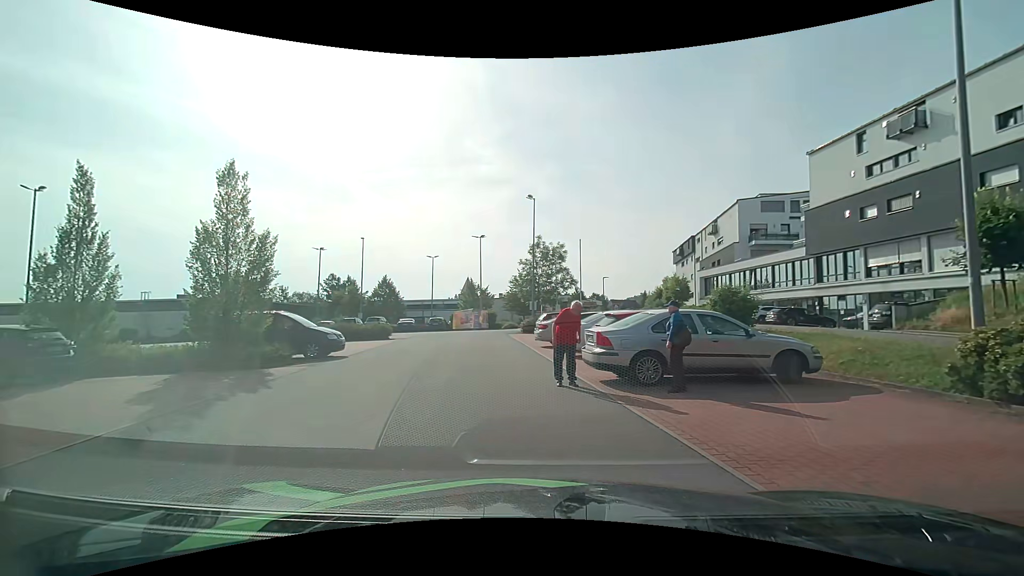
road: service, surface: asphalt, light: Day
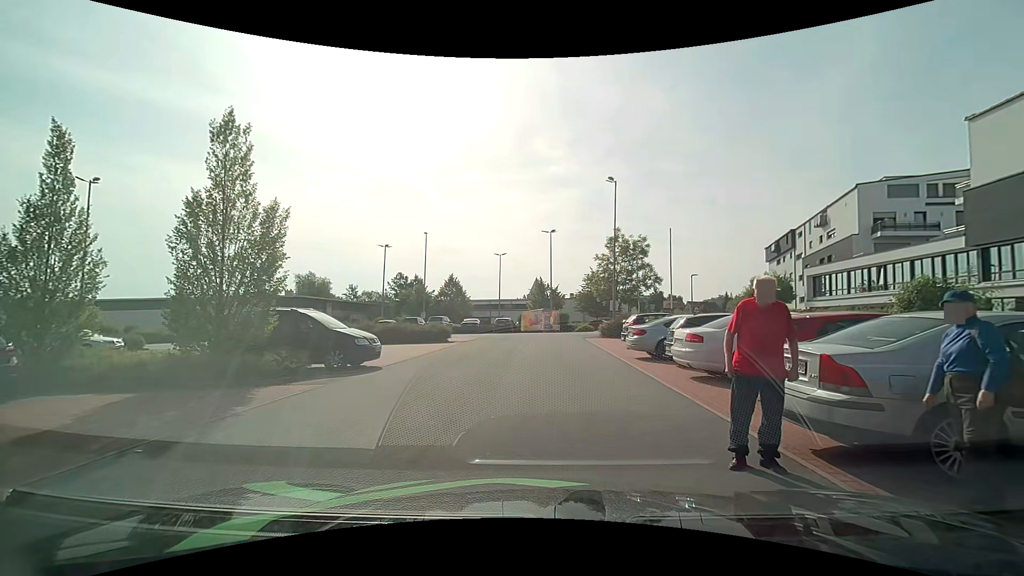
(-0.5, +4.8) m; -8°
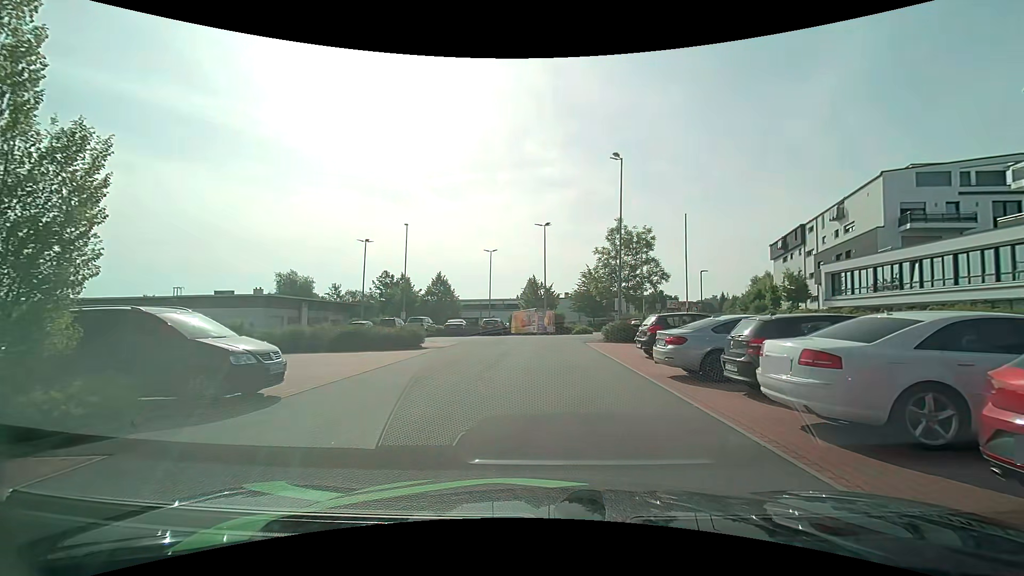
(0.0, +5.1) m; 0°
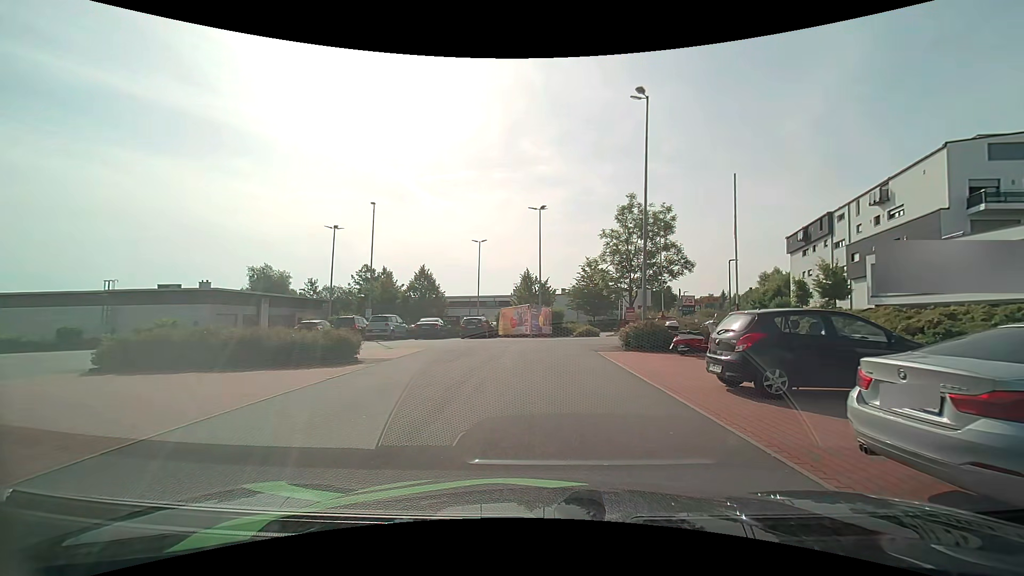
(+0.1, +7.7) m; +1°
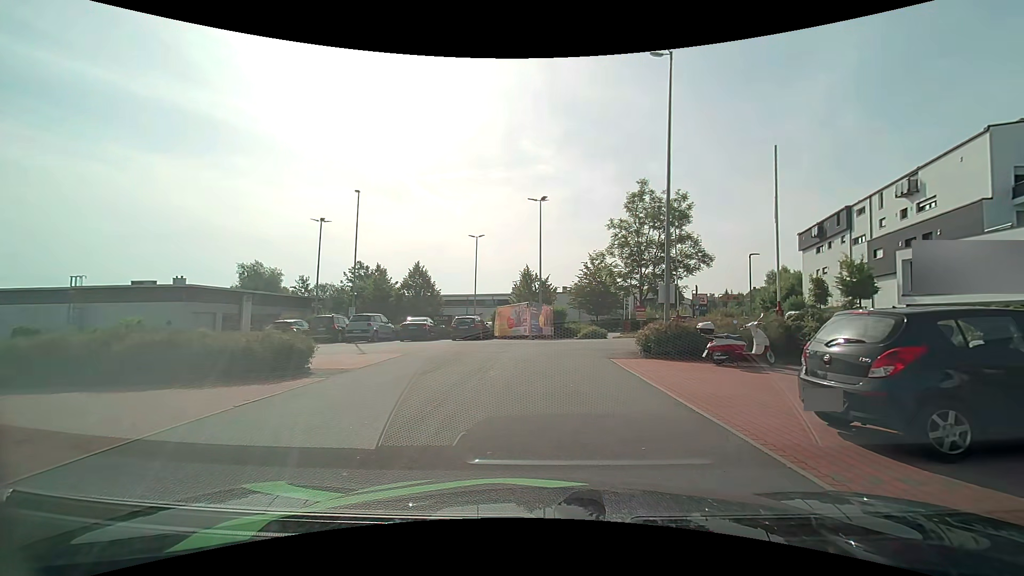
(0.0, +3.3) m; -1°
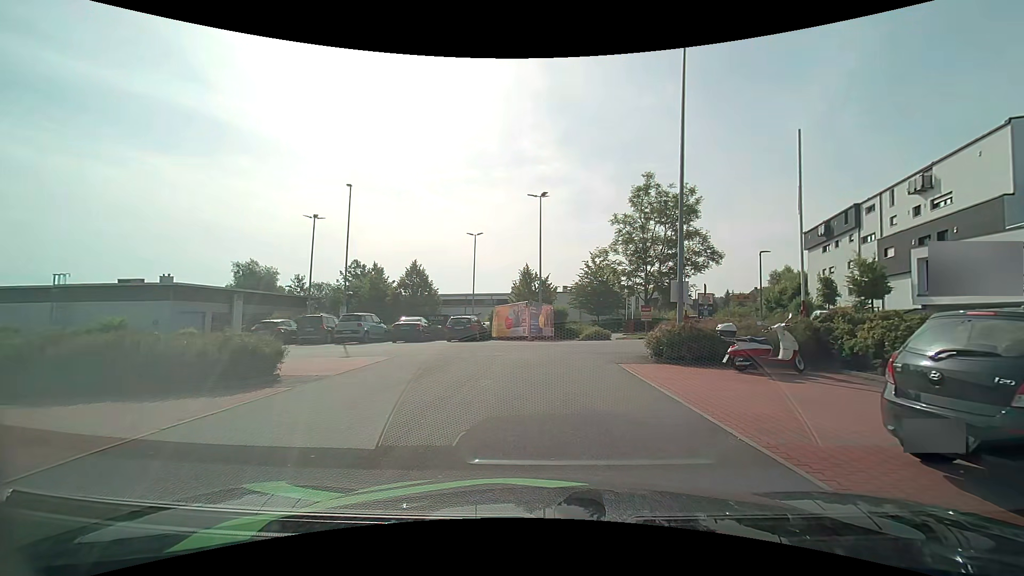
(0.0, +1.5) m; +1°
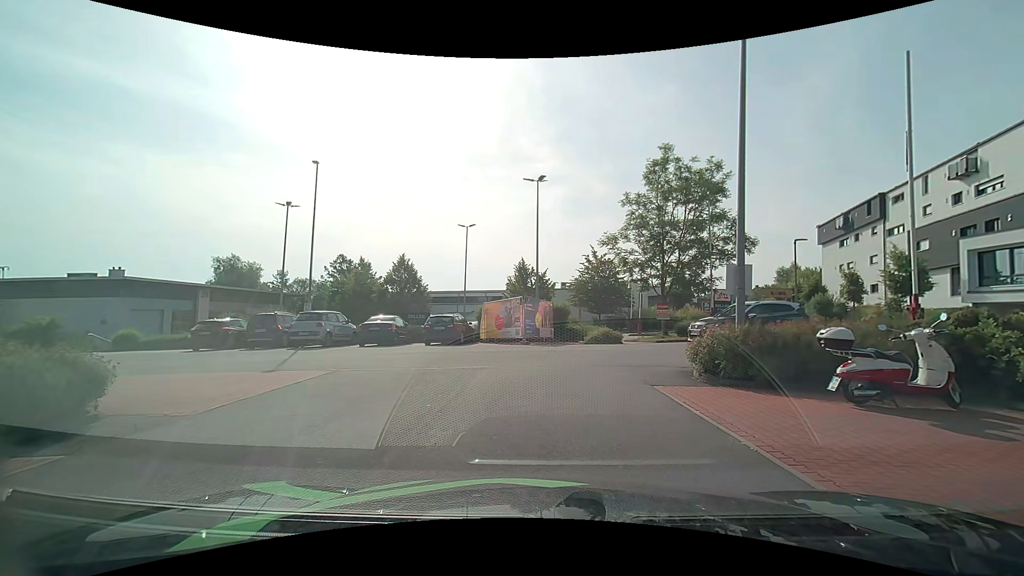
(0.0, +4.4) m; 0°
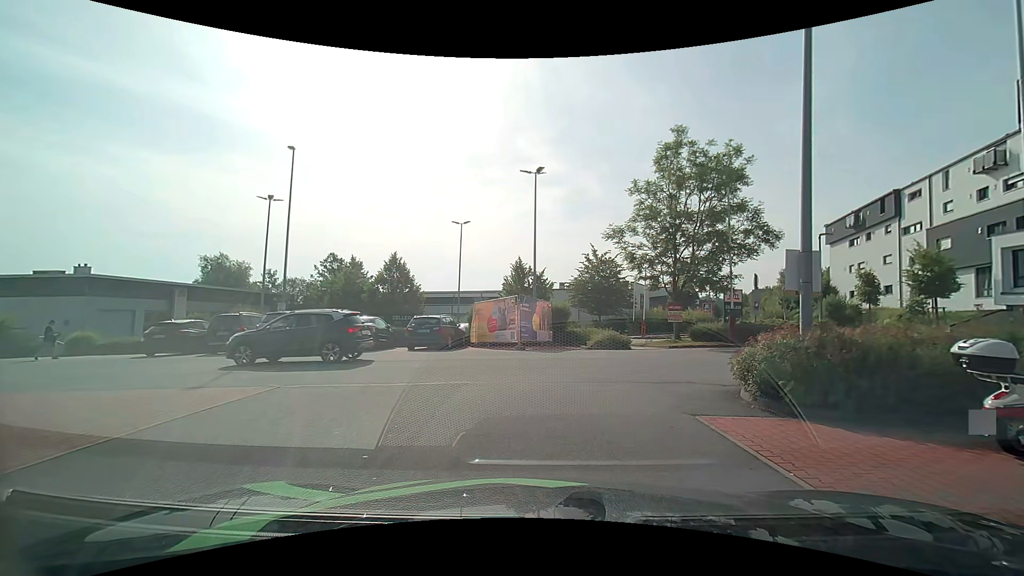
(0.0, +2.6) m; 0°
